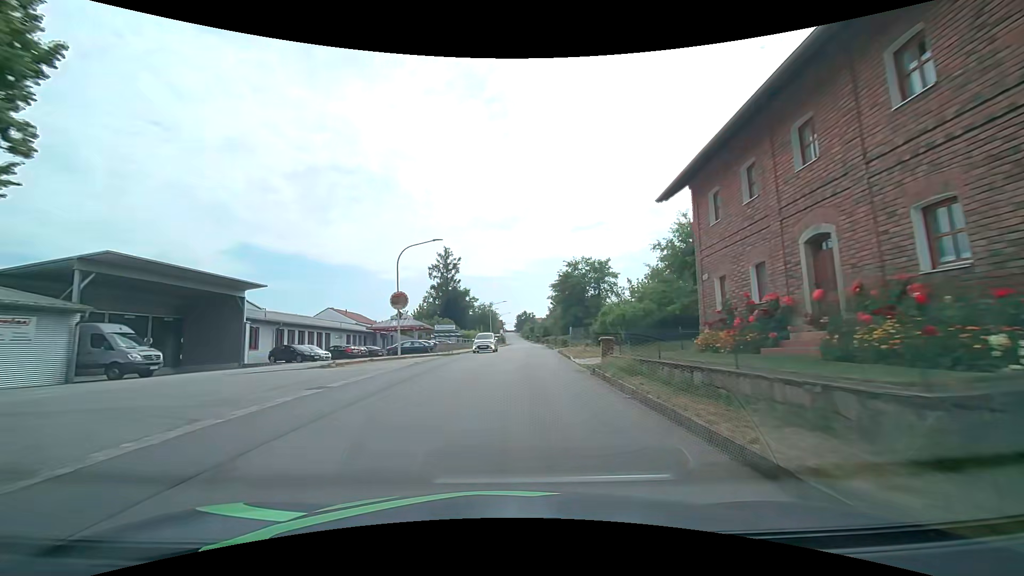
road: tertiary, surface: asphalt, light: Day
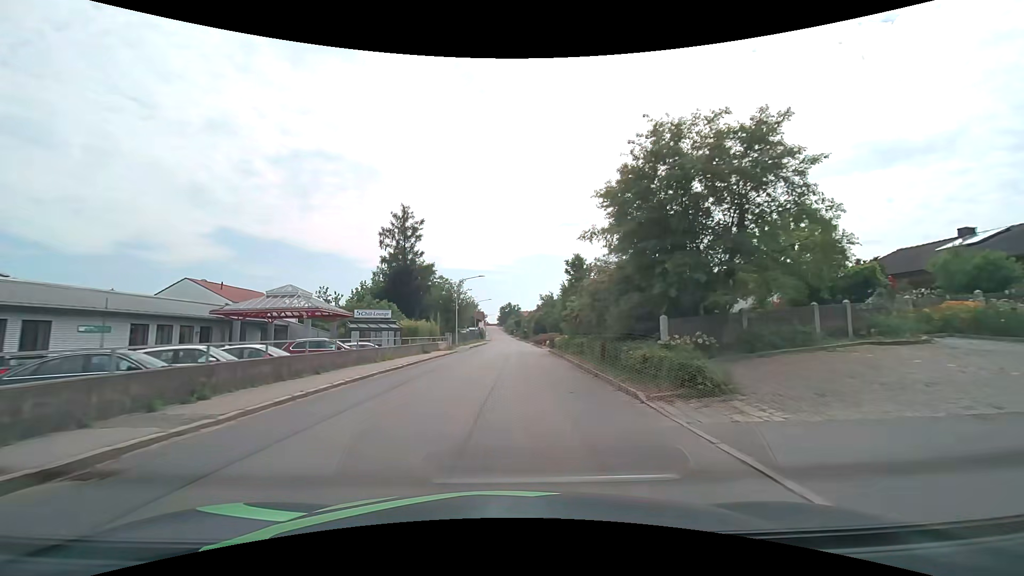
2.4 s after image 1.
(+0.9, +30.7) m; +2°
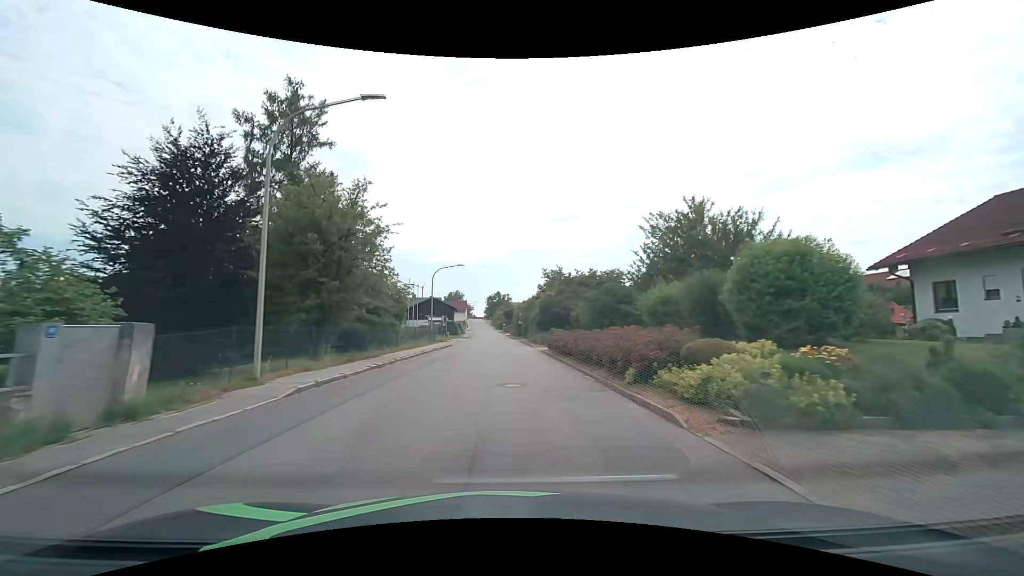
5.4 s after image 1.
(+0.8, +38.7) m; +1°
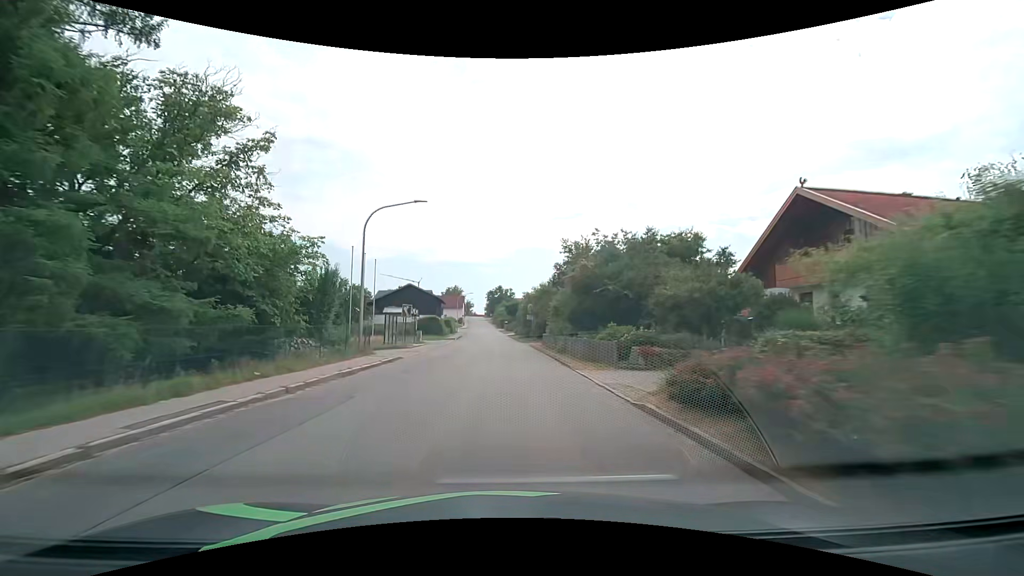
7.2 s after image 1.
(0.0, +23.2) m; 0°
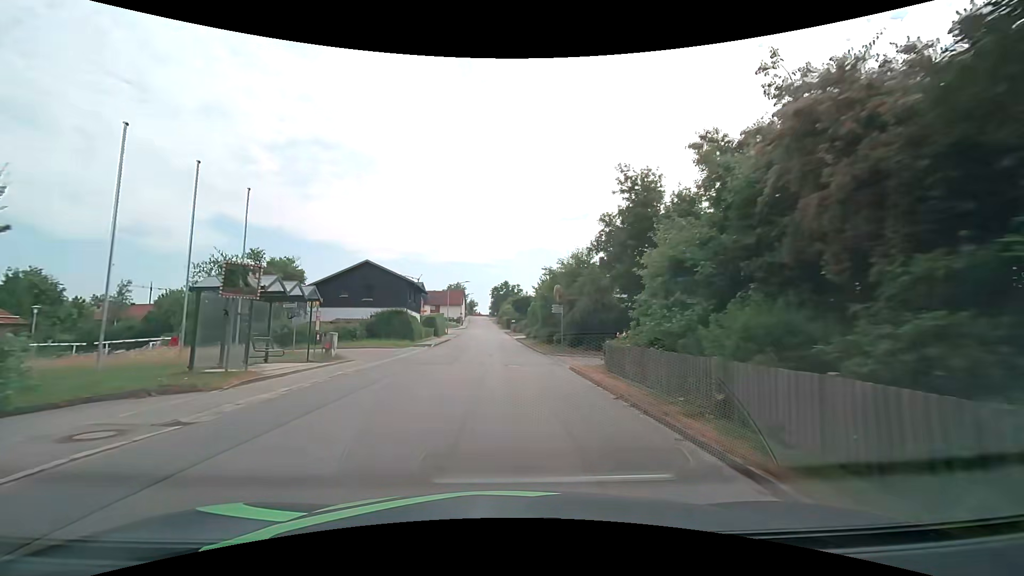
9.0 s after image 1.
(0.0, +23.1) m; 0°
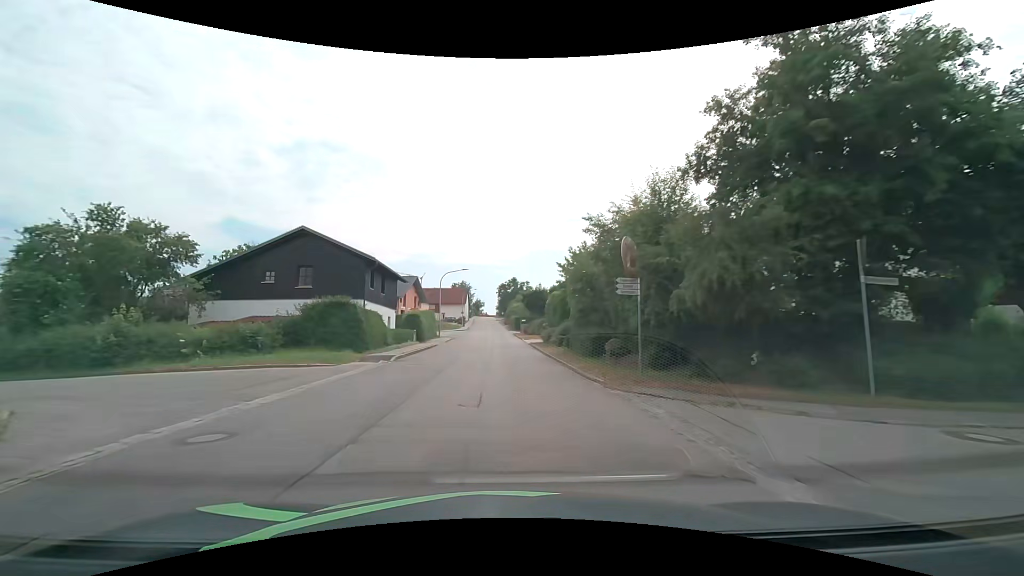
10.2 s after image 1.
(-0.1, +15.3) m; -1°
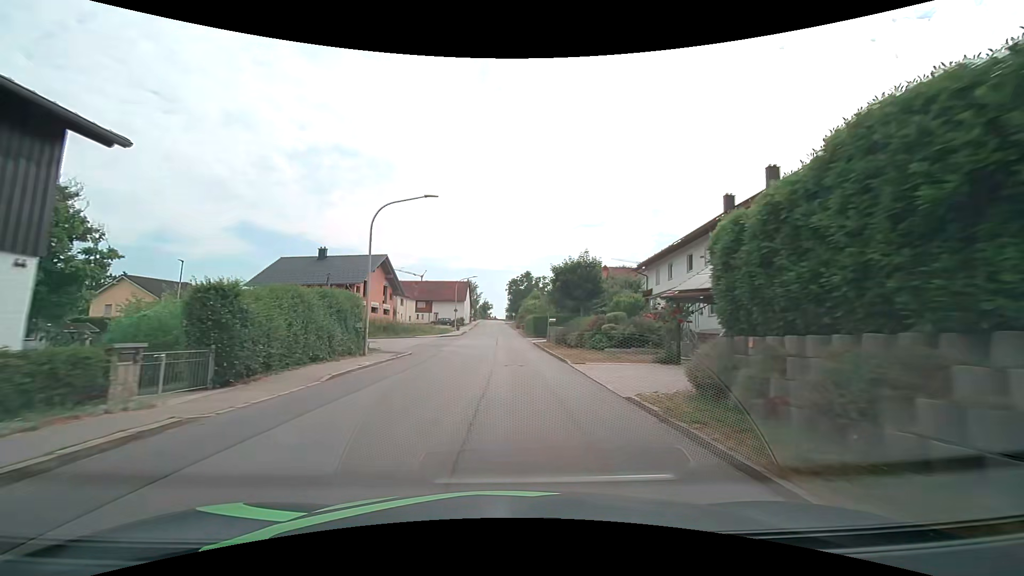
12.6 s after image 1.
(-0.4, +30.4) m; -1°
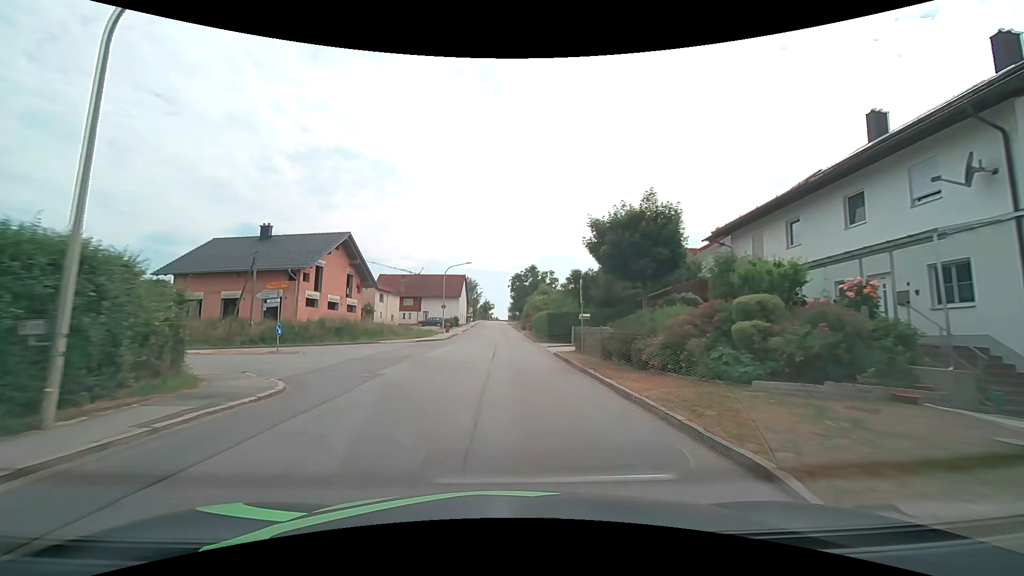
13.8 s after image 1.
(0.0, +15.1) m; 0°
(0, +10) (0, +20) (0, +30) (0, +40) (0, +50) (0, +60) (0, +70) (-1, +80) (-1, +90) (-1, +100) m
